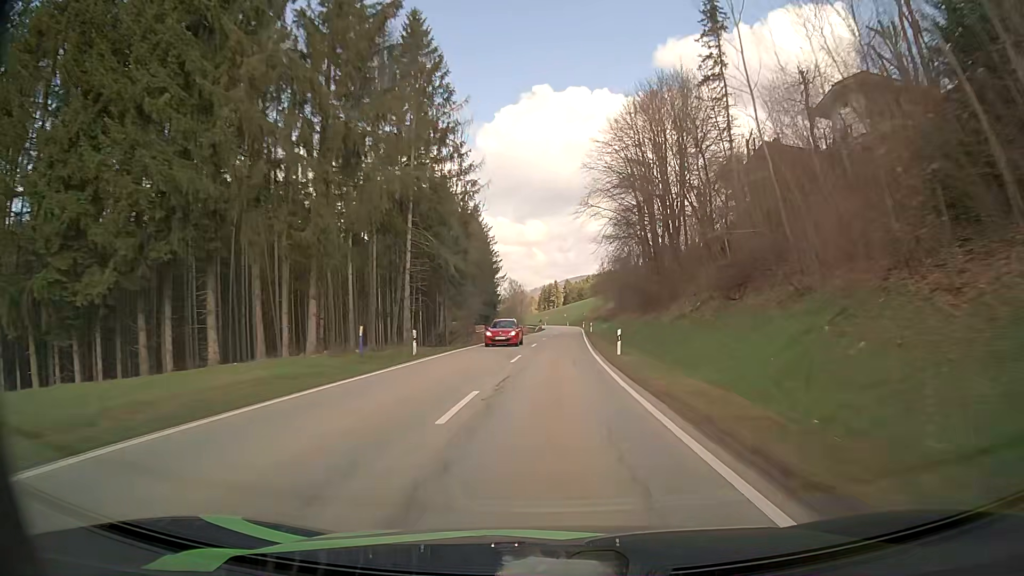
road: secondary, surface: asphalt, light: Day
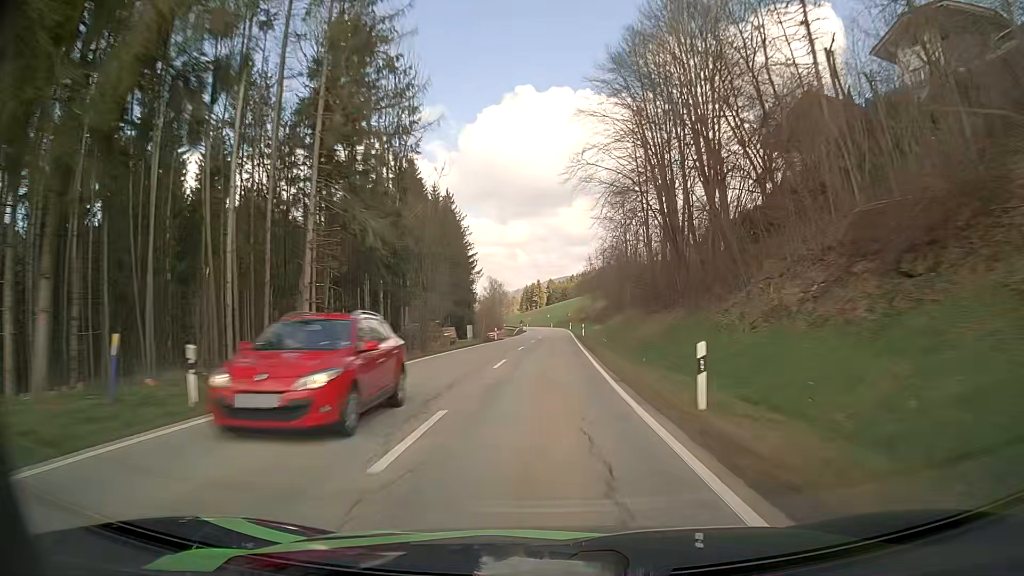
(+0.3, +16.2) m; +2°
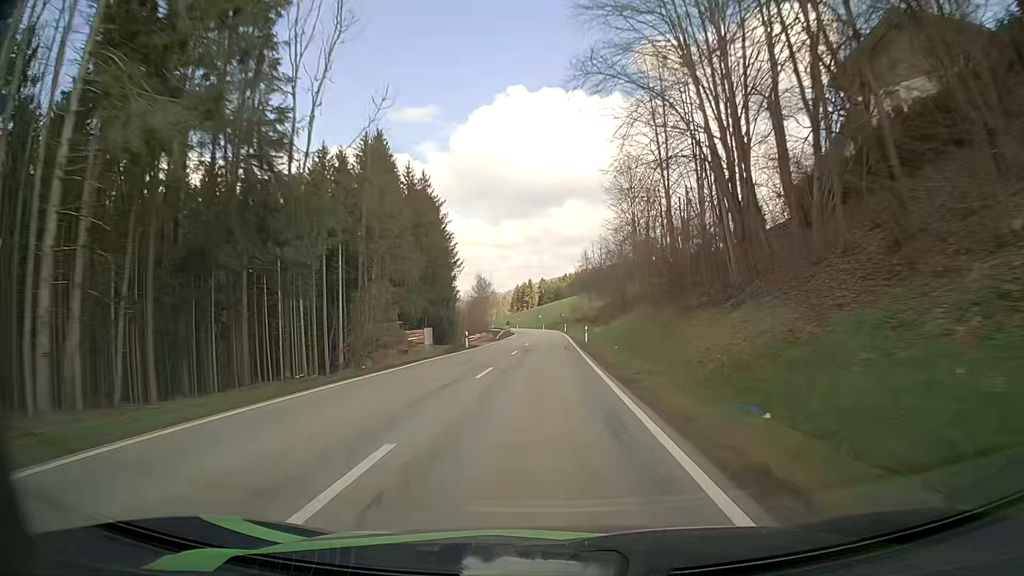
(+0.2, +16.3) m; +1°
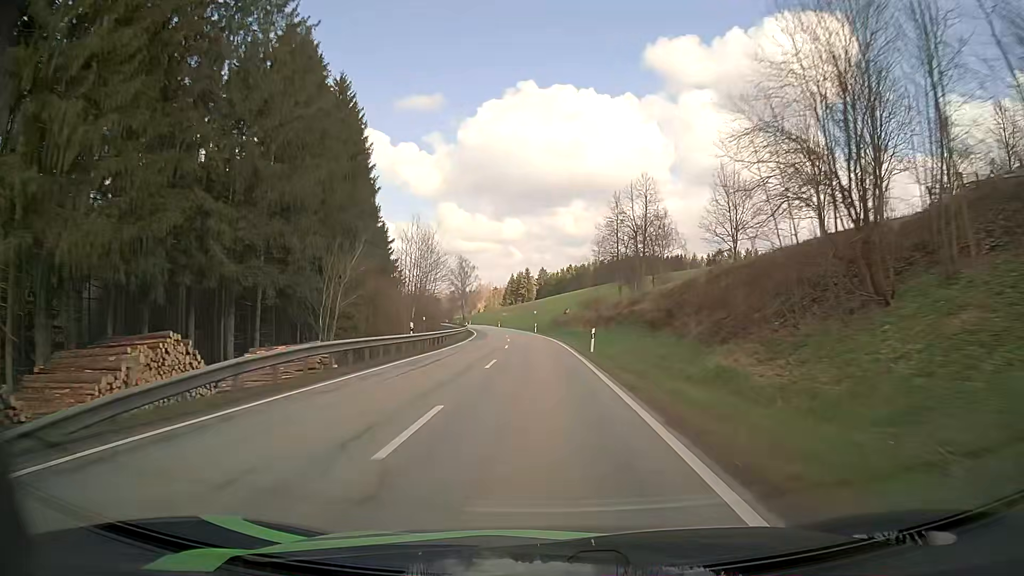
(+0.2, +64.4) m; 0°
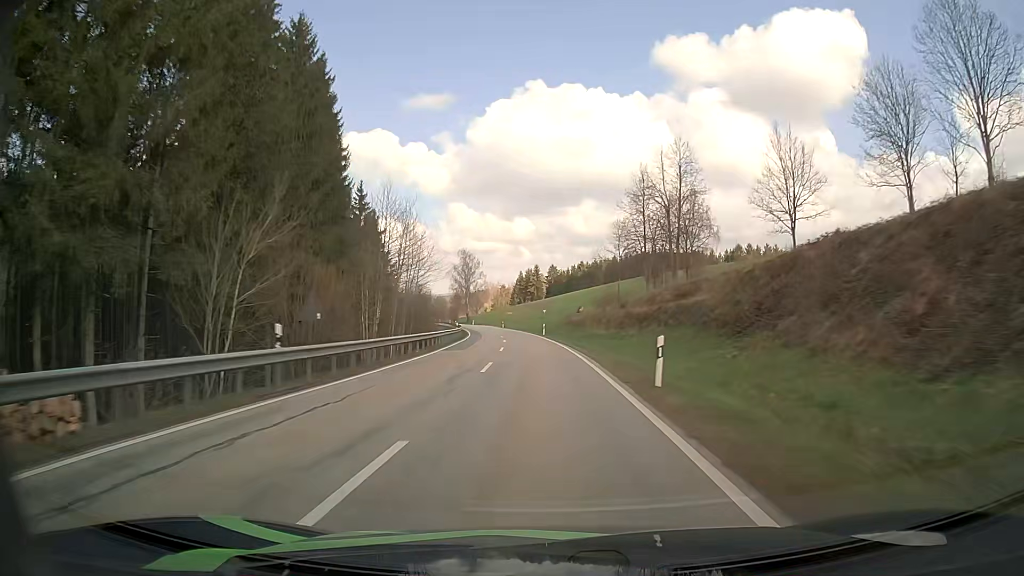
(-0.1, +16.1) m; -1°
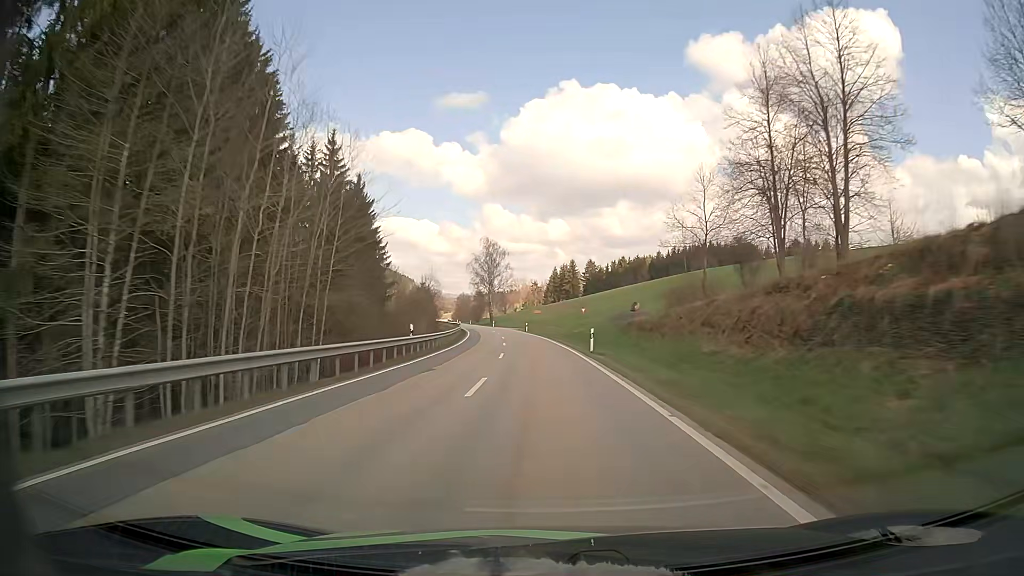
(-0.8, +32.5) m; -3°
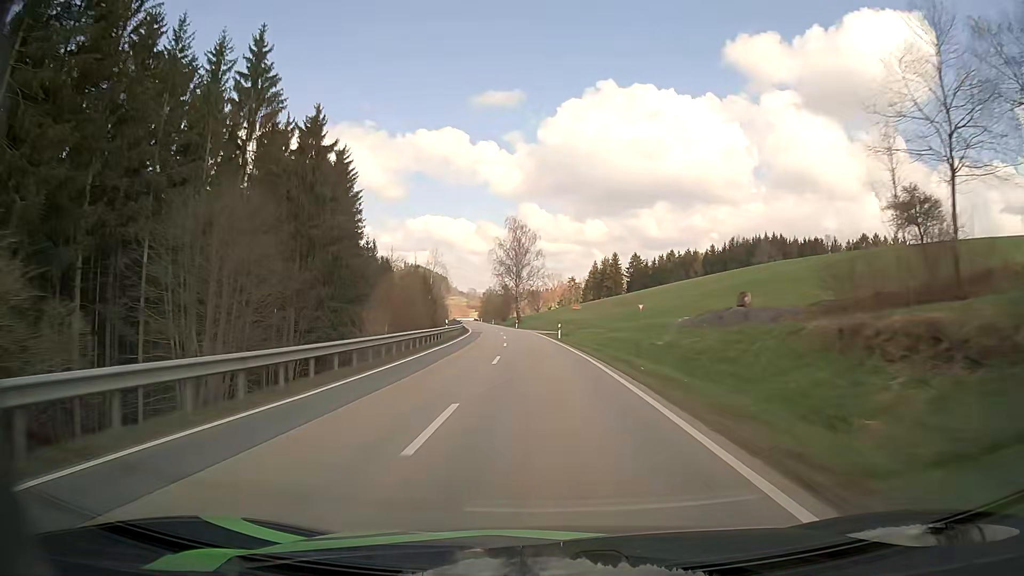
(-0.8, +32.8) m; -3°
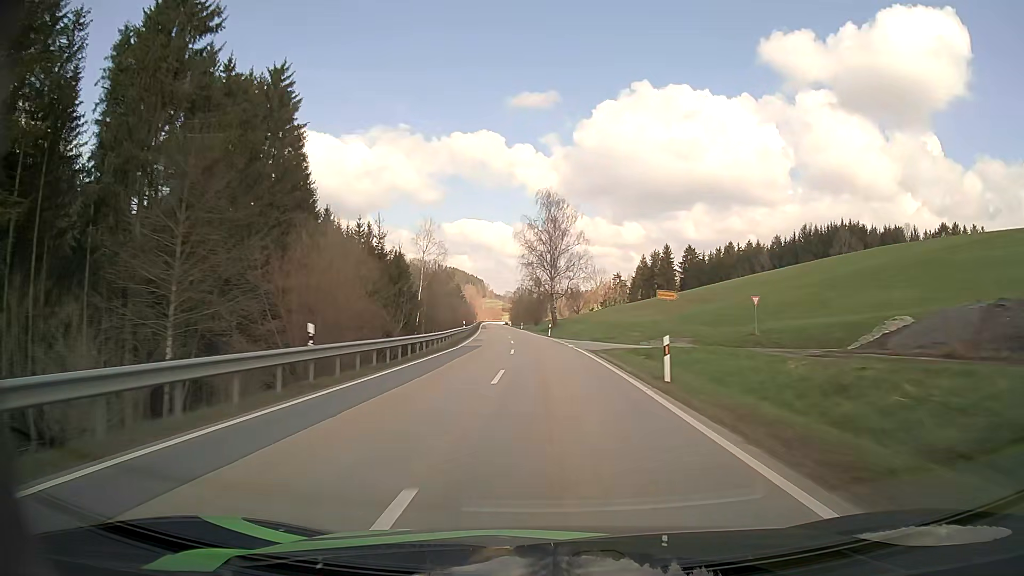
(-1.0, +33.1) m; -3°
(0, +10) (0, +20) (0, +30) (-1, +40) (-1, +50) (-2, +60) (-3, +70) (-4, +80) (-5, +90) (-6, +100) m
